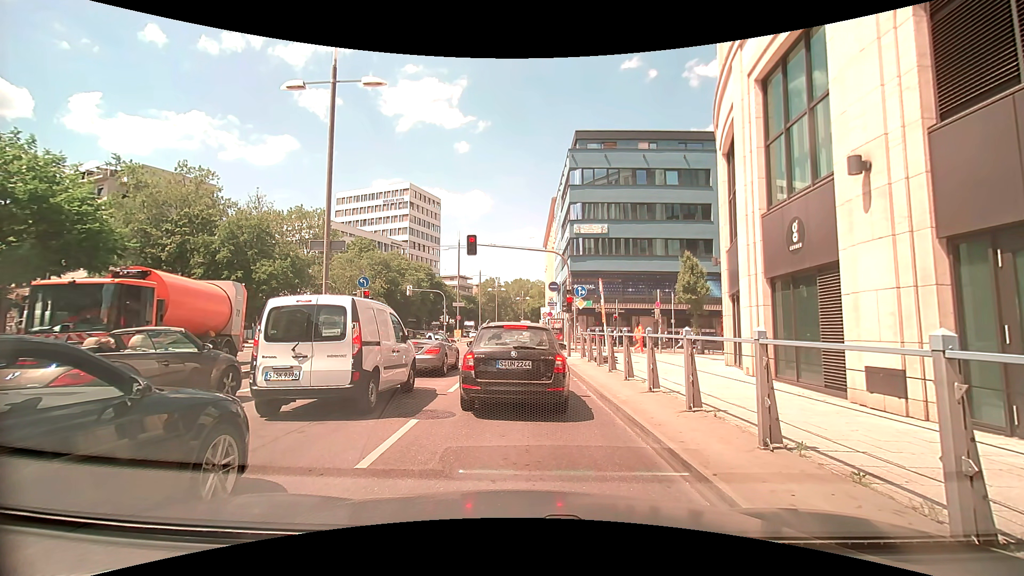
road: primary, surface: asphalt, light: Day
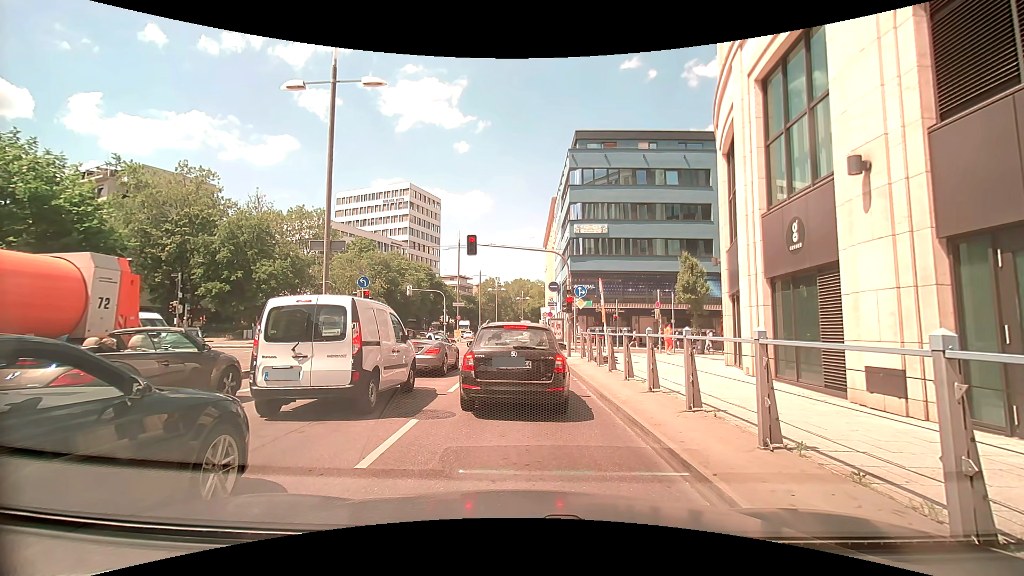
(0.0, 0.0) m; 0°
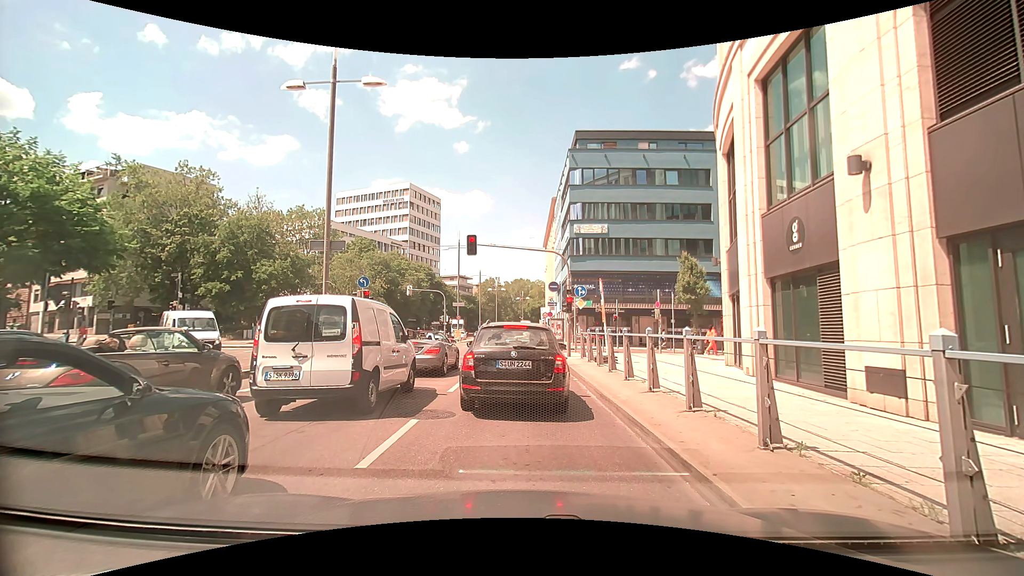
(0.0, 0.0) m; 0°
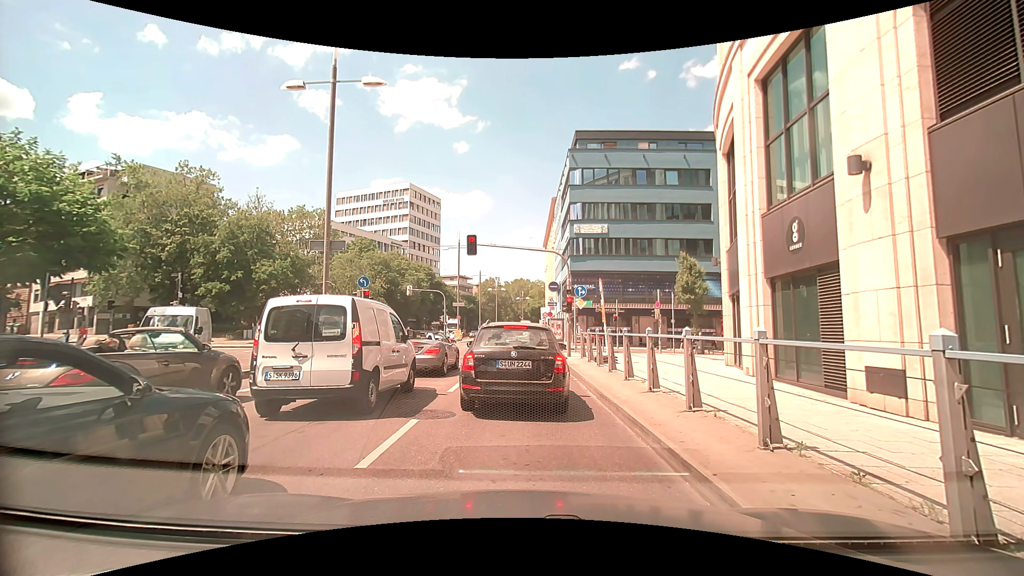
(0.0, 0.0) m; 0°
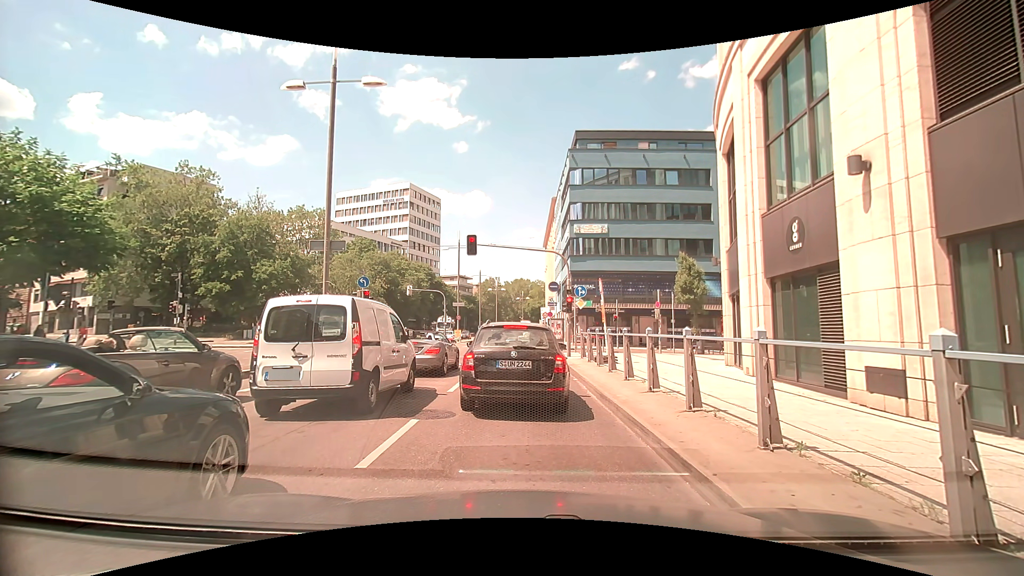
(0.0, 0.0) m; 0°
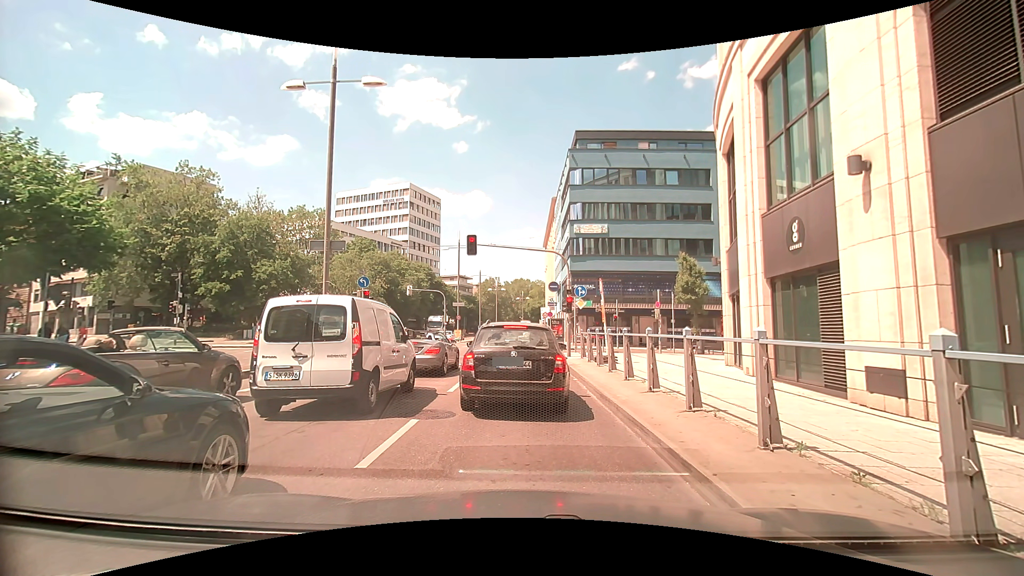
(0.0, 0.0) m; 0°
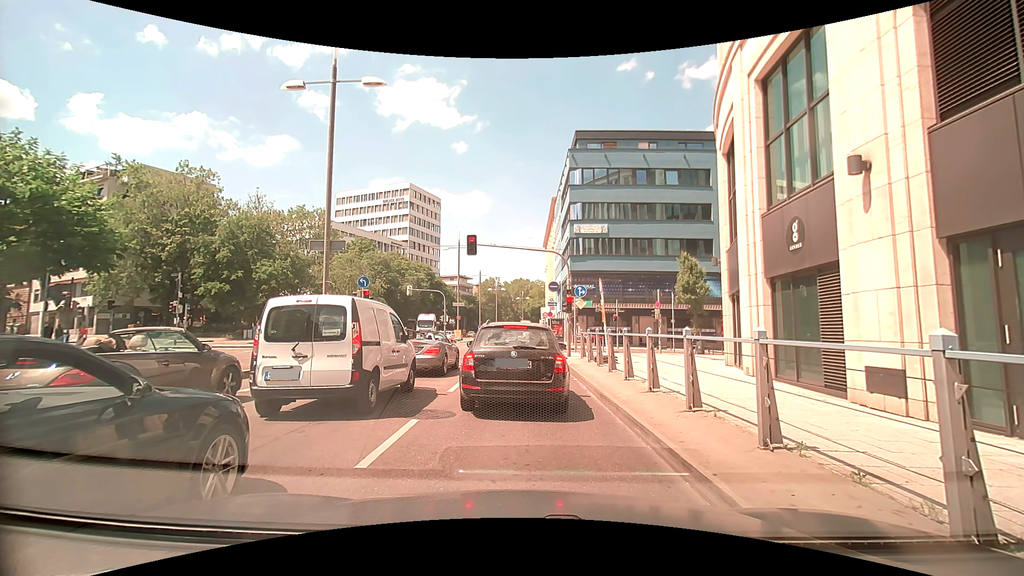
(0.0, 0.0) m; 0°
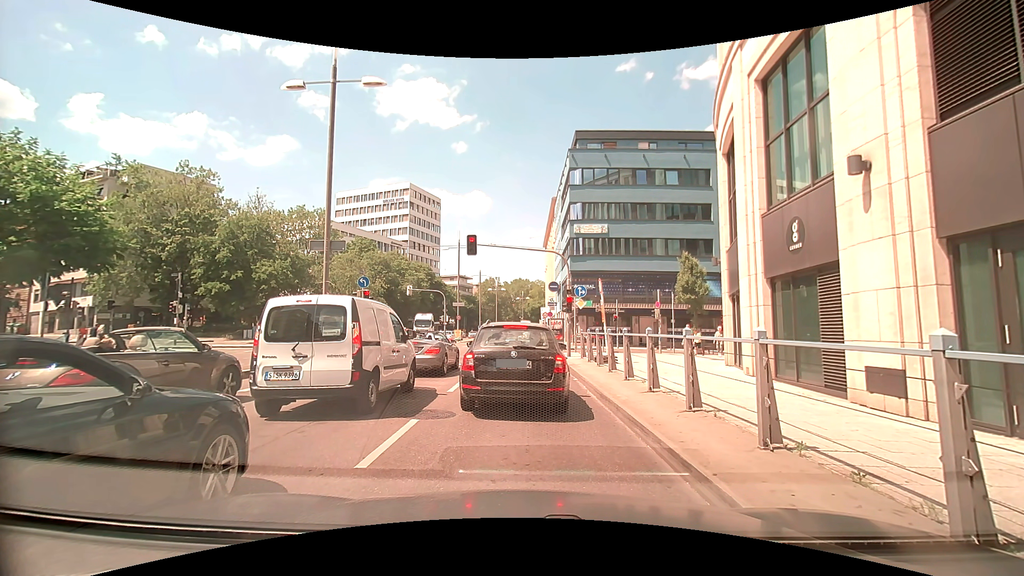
(0.0, 0.0) m; 0°
